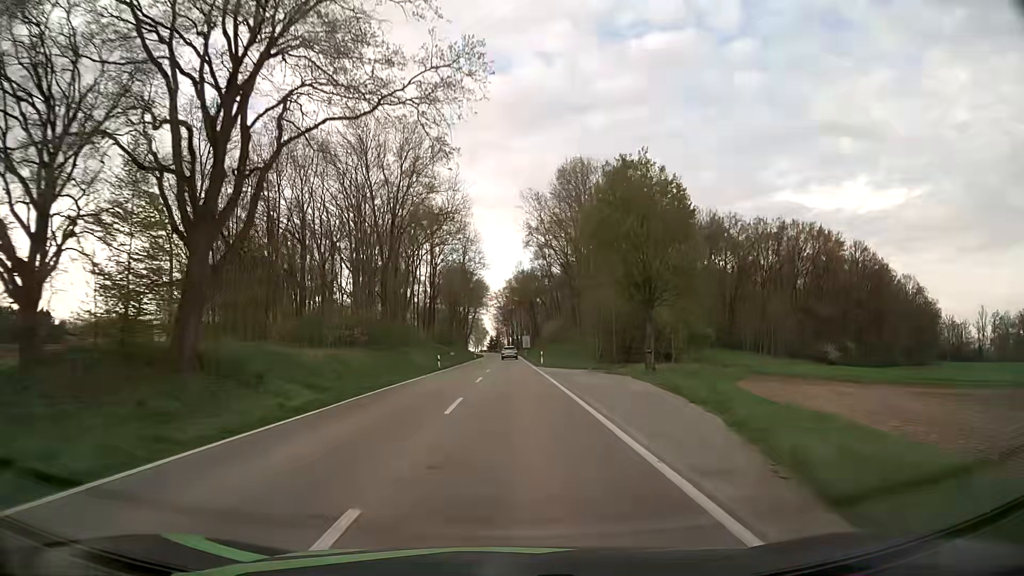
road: tertiary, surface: asphalt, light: Day
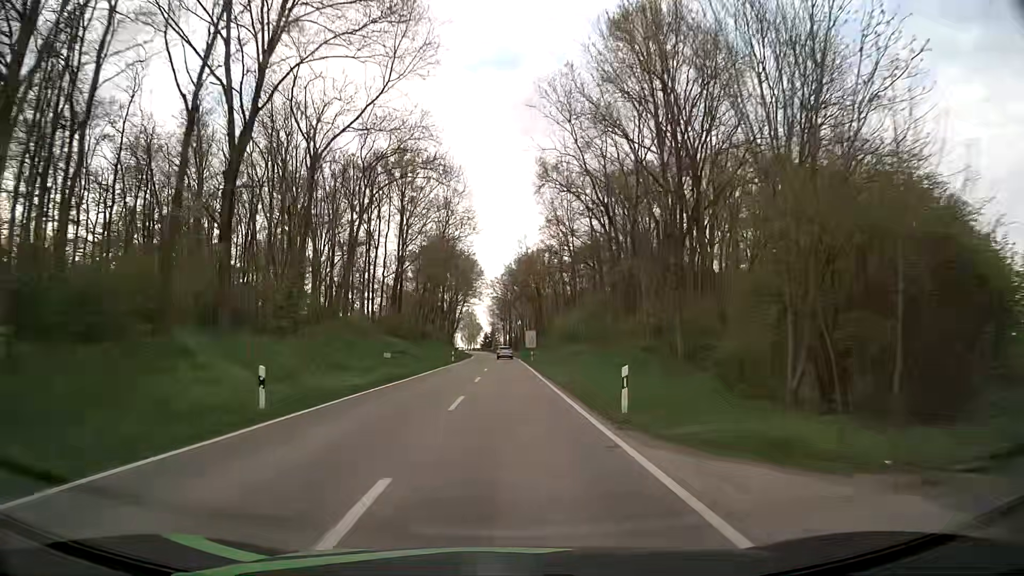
(+0.2, +35.0) m; +1°
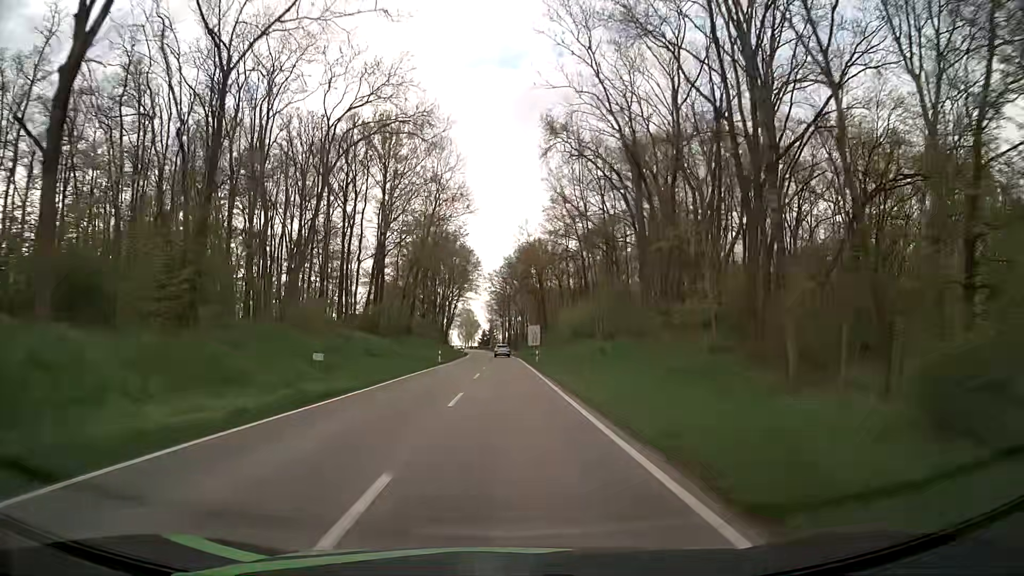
(0.0, +11.8) m; 0°
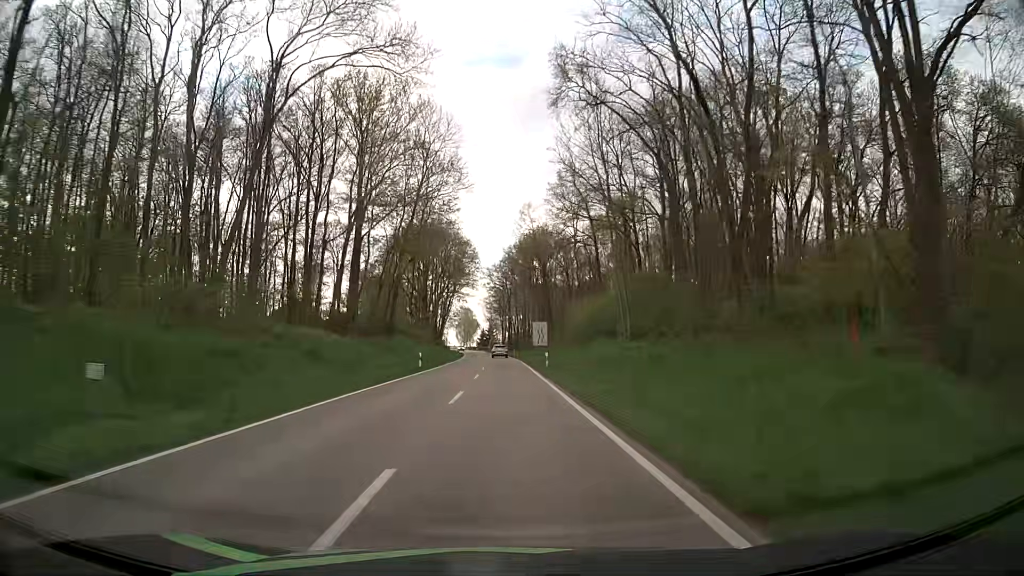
(0.0, +11.8) m; 0°
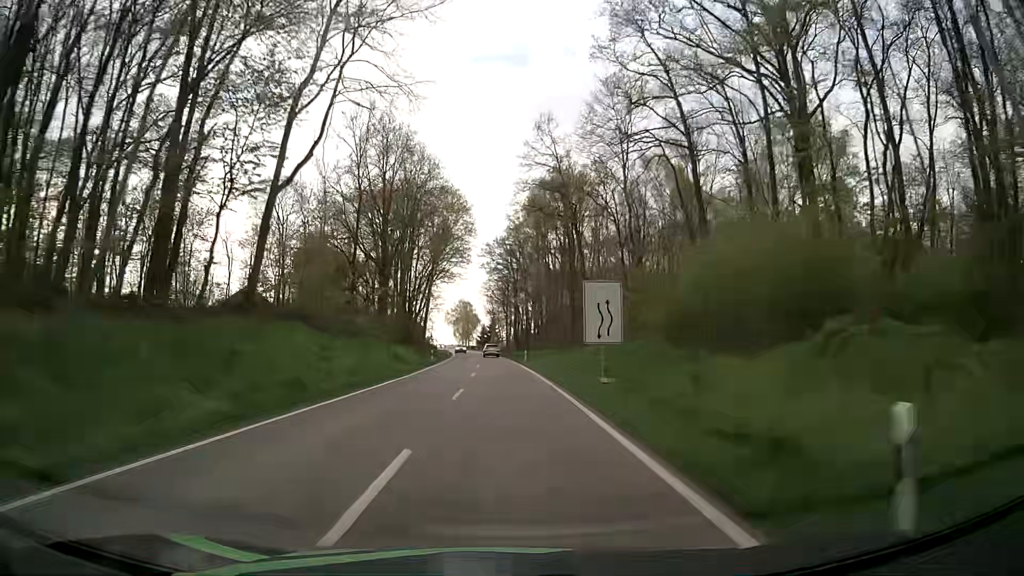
(-0.2, +35.1) m; -1°
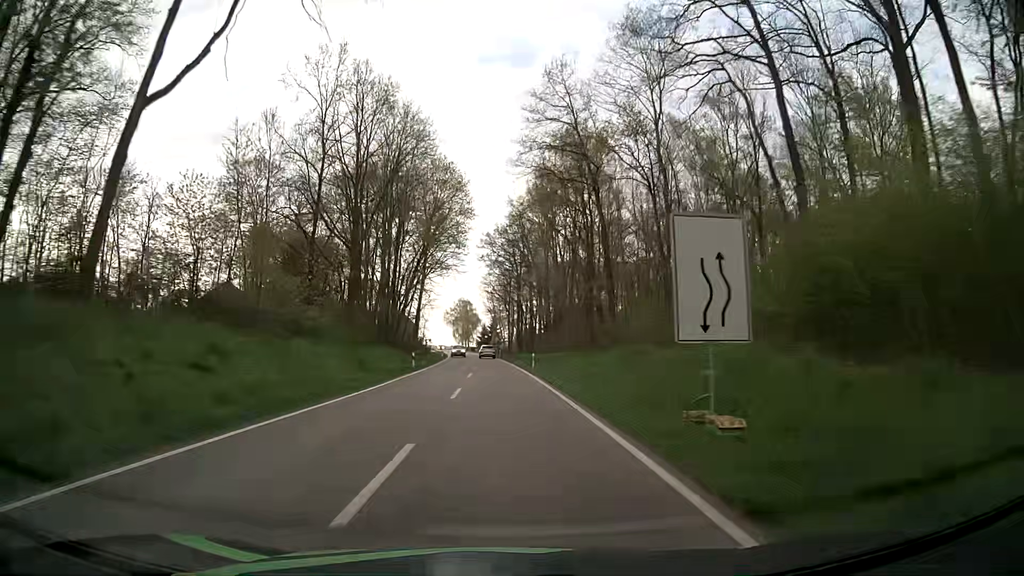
(0.0, +11.6) m; 0°
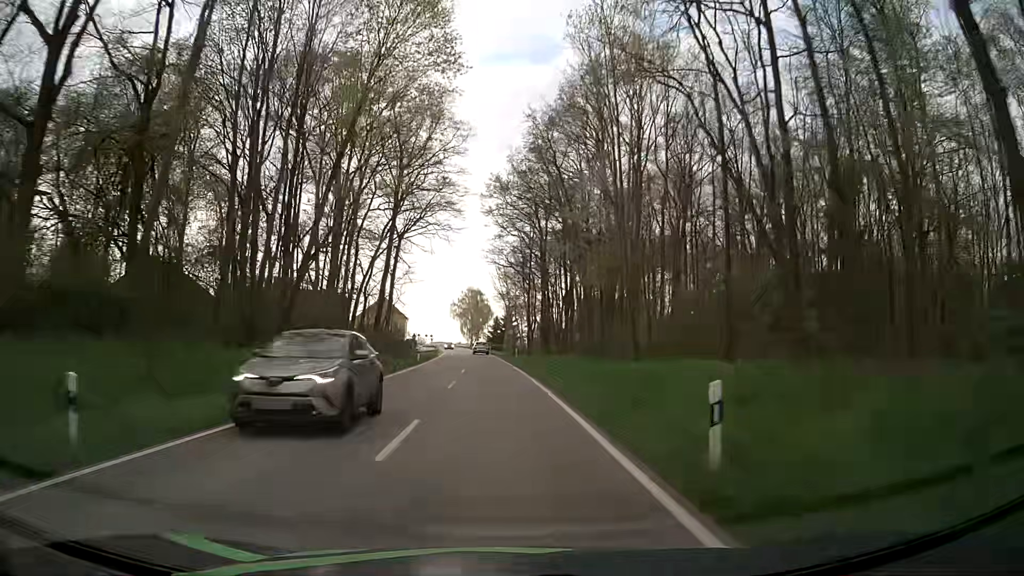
(-0.3, +34.0) m; -1°
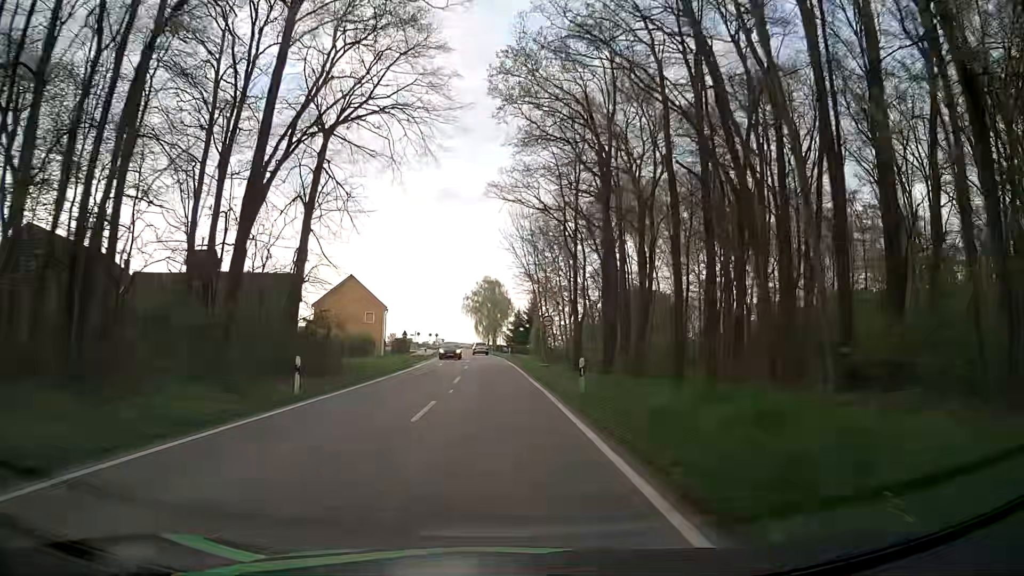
(-0.6, +32.9) m; -2°
(0, +10) (0, +20) (-1, +30) (-1, +40) (-1, +50) (-2, +60) (-3, +70) (-3, +80) (-4, +90) (-5, +100) m
